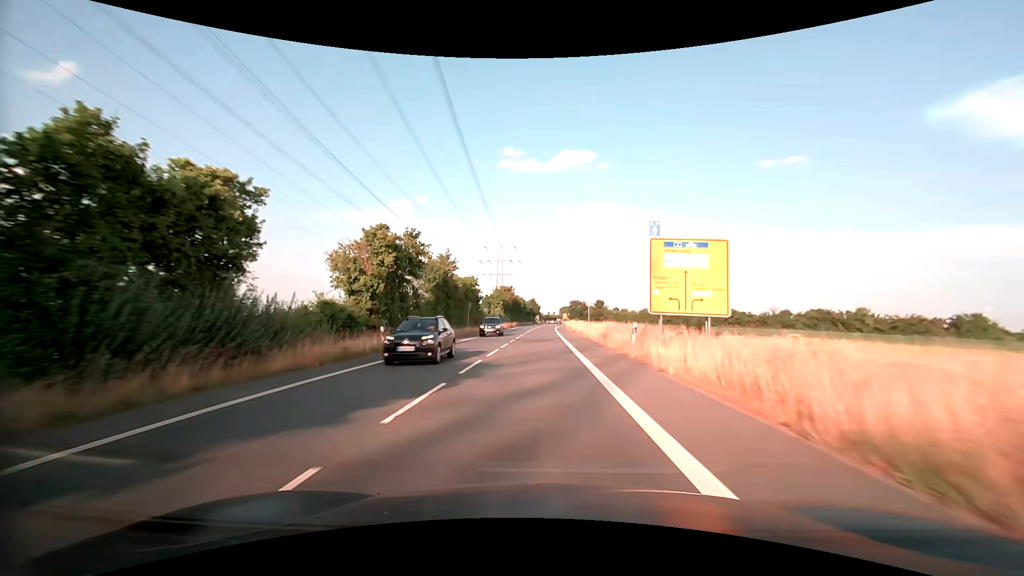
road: secondary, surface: asphalt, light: Day
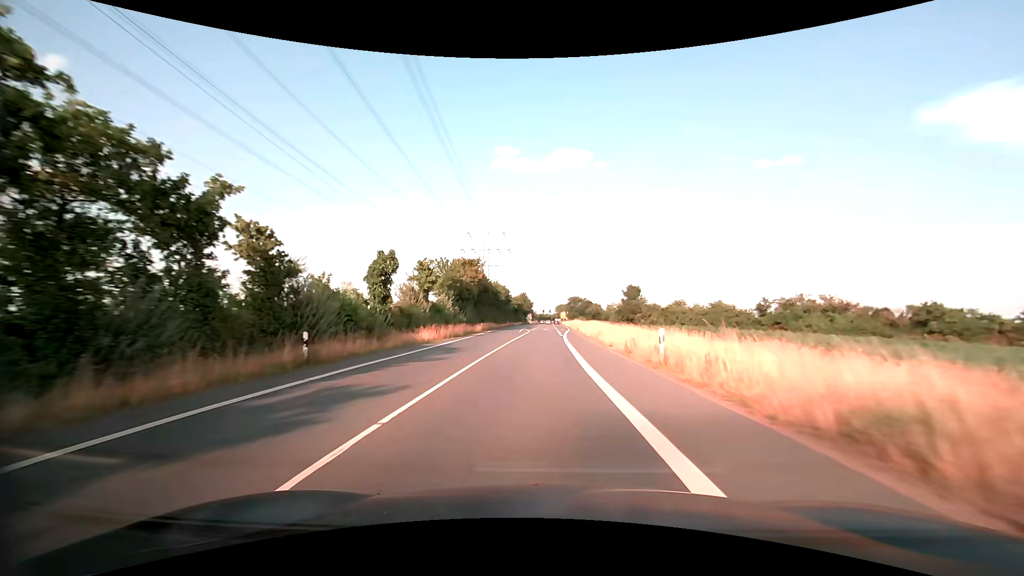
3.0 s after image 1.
(+0.6, +56.7) m; +1°
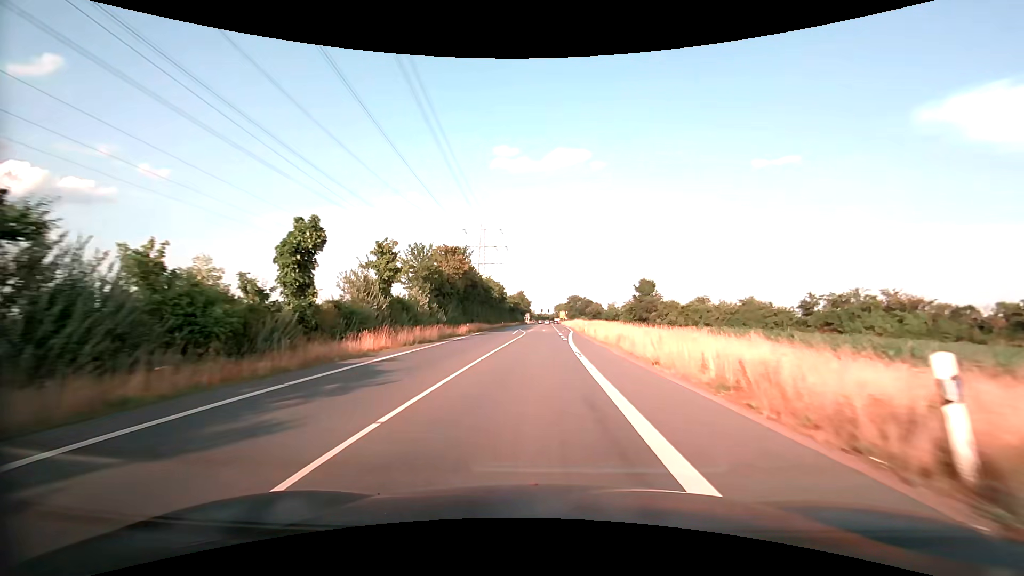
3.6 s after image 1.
(0.0, +11.1) m; 0°
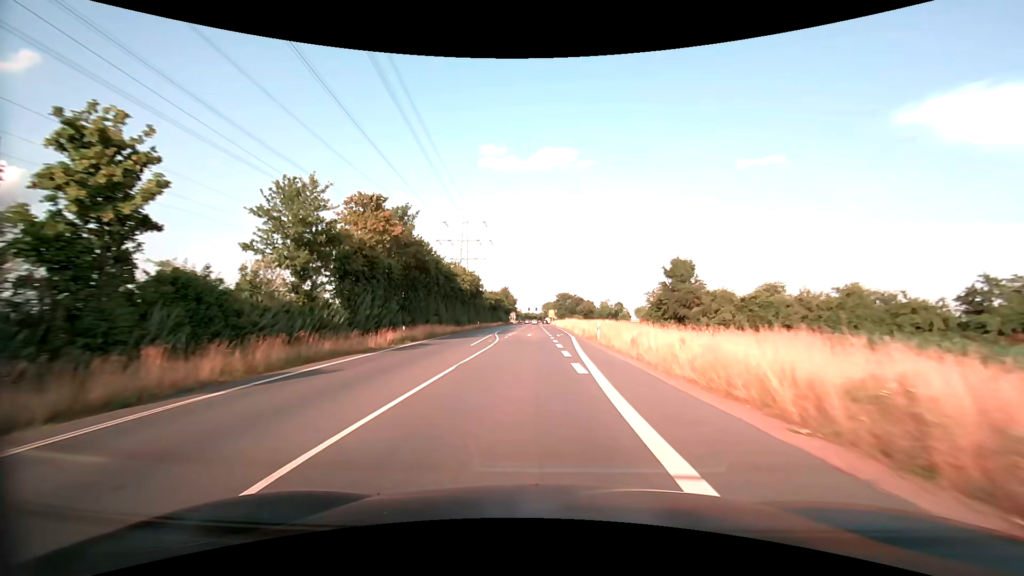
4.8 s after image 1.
(+0.2, +22.0) m; +1°
